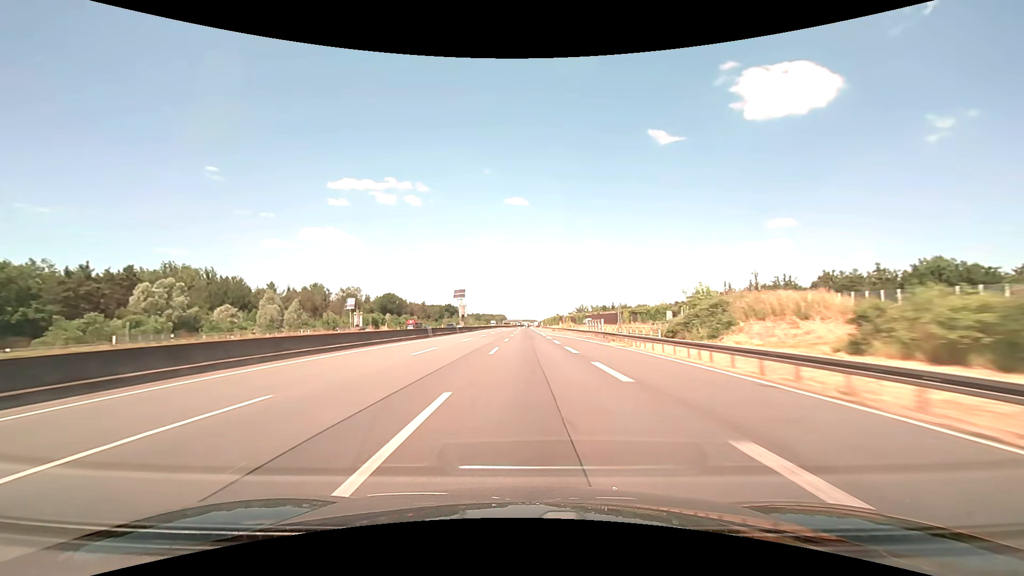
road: motorway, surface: asphalt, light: Day
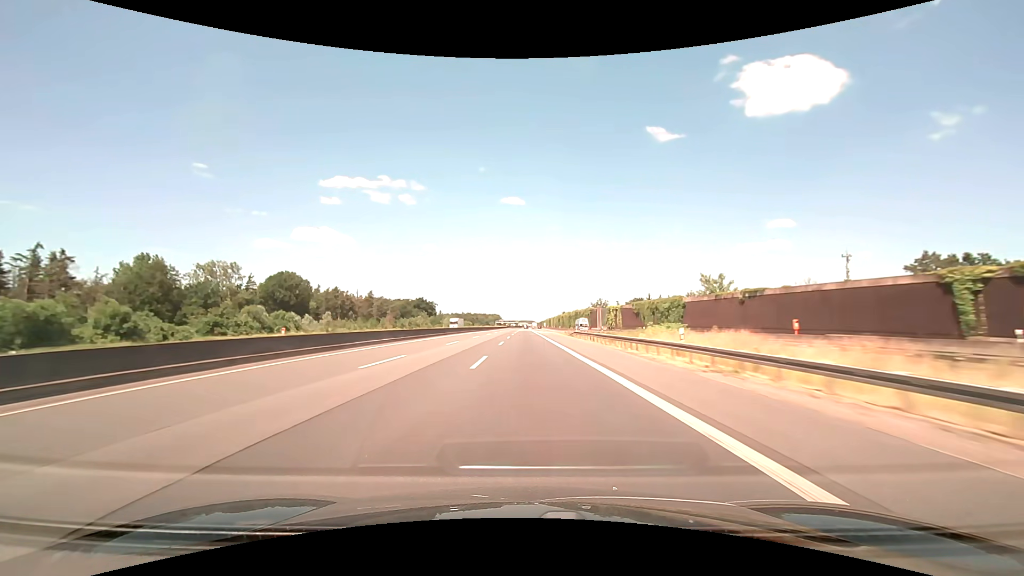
(+0.3, +114.3) m; 0°
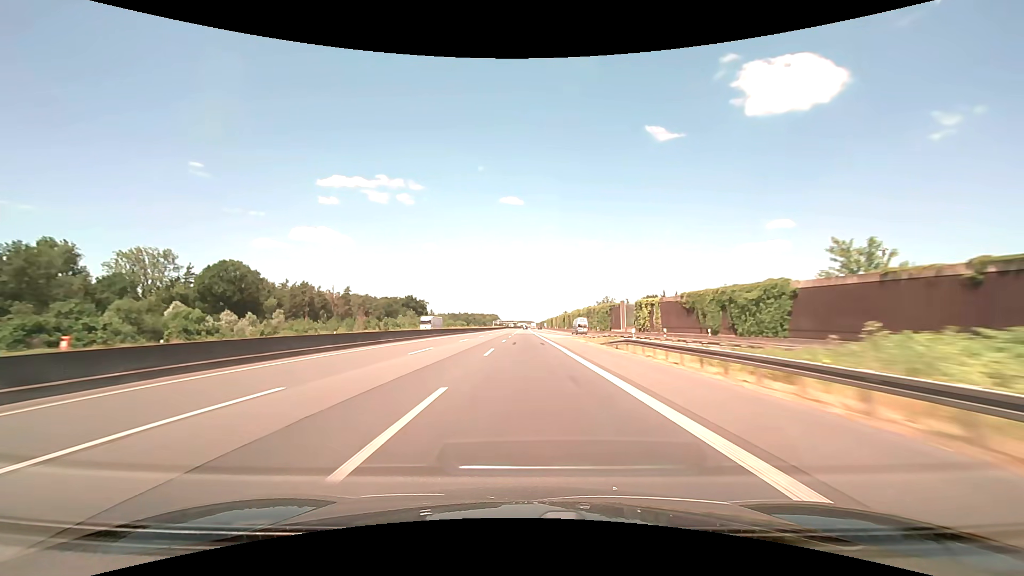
(+0.1, +28.6) m; 0°
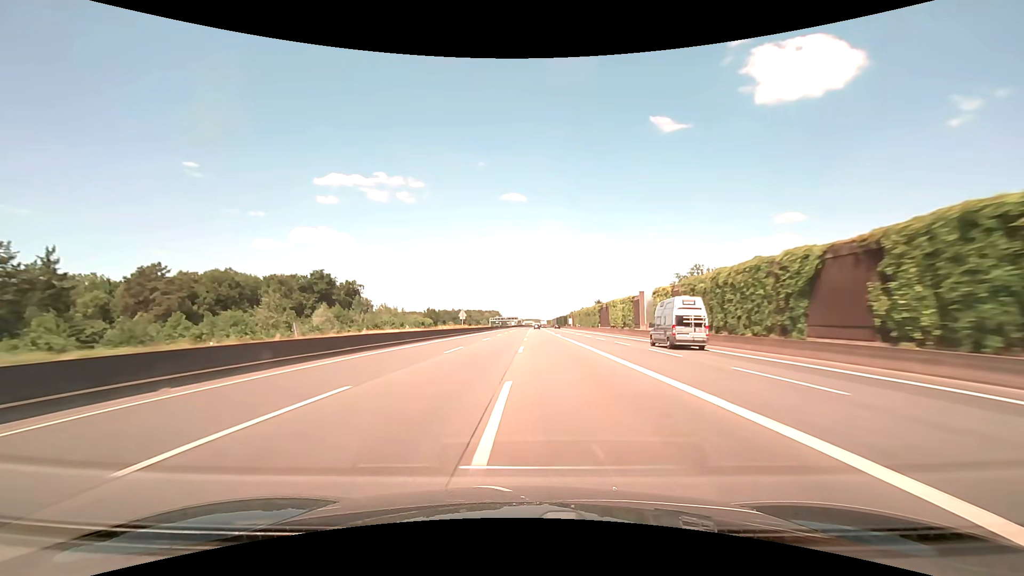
(-1.1, +142.8) m; -1°
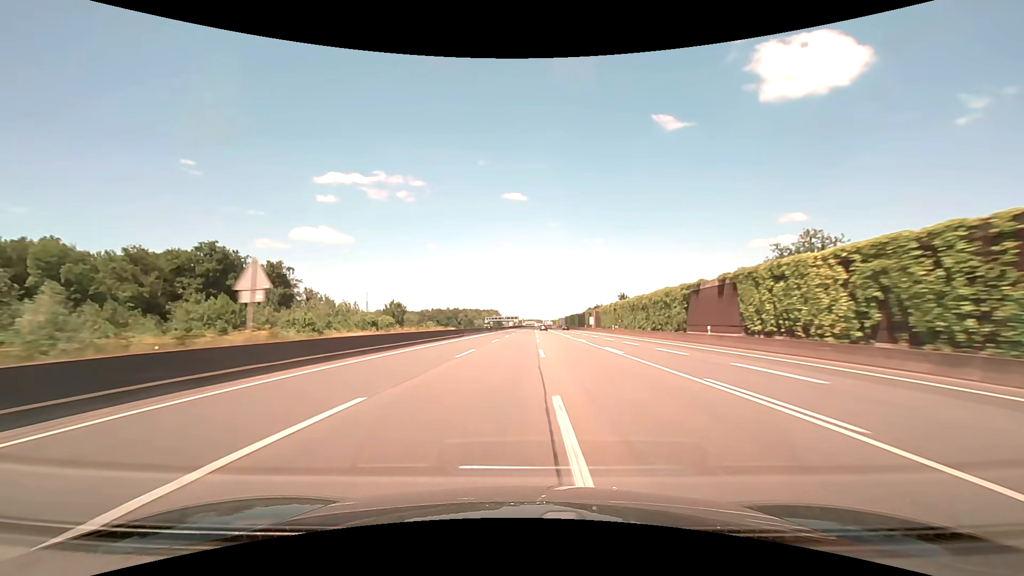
(-0.1, +57.1) m; 0°
